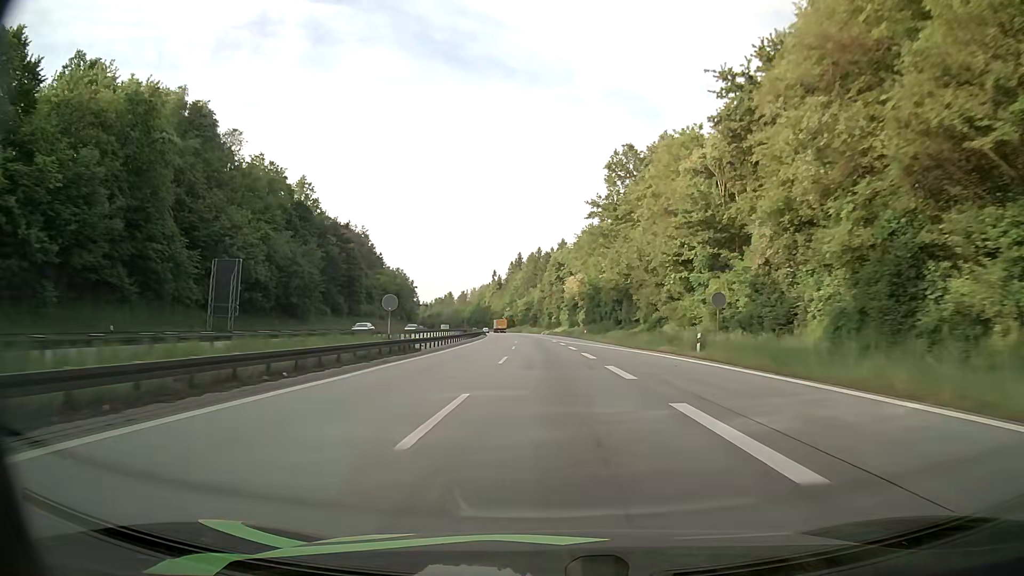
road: motorway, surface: asphalt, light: Day
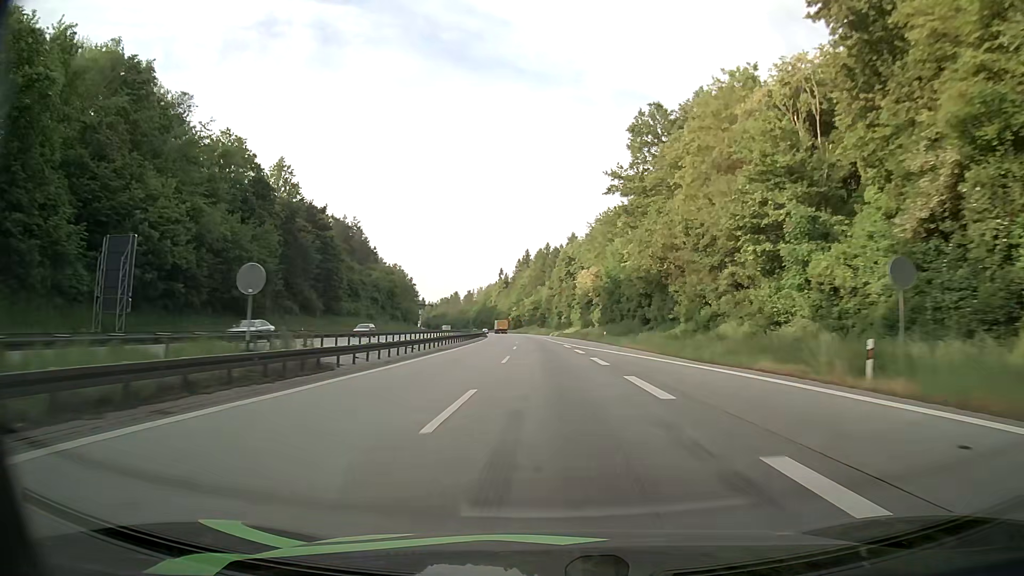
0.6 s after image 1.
(-0.1, +16.7) m; -1°
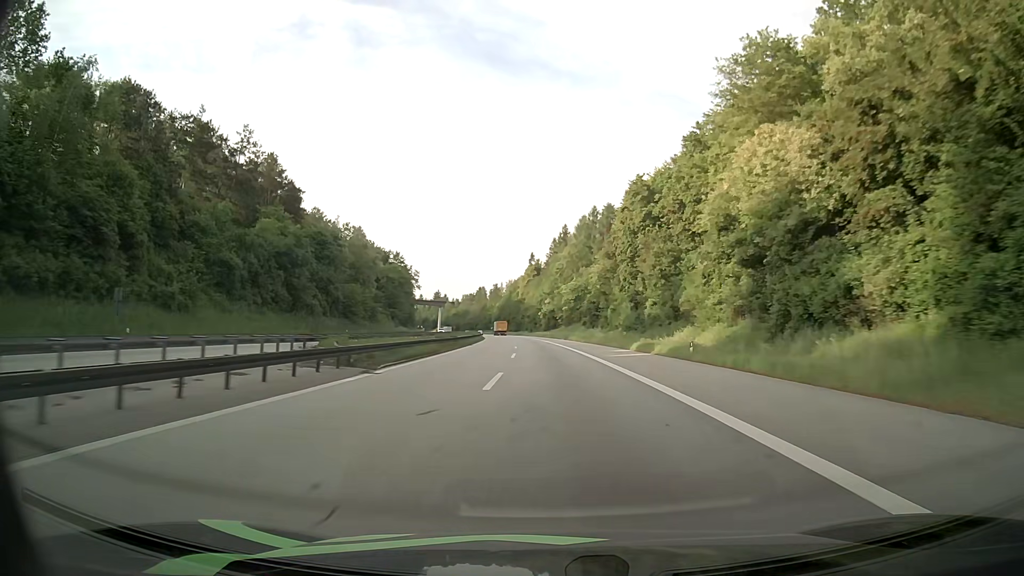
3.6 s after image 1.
(-2.3, +83.3) m; -3°
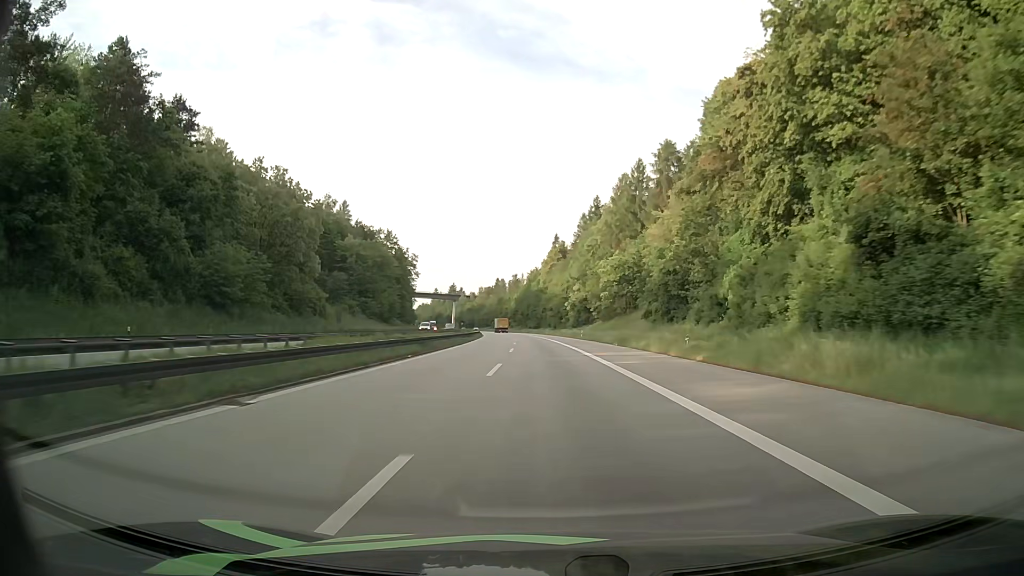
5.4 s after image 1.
(-0.9, +50.0) m; -2°
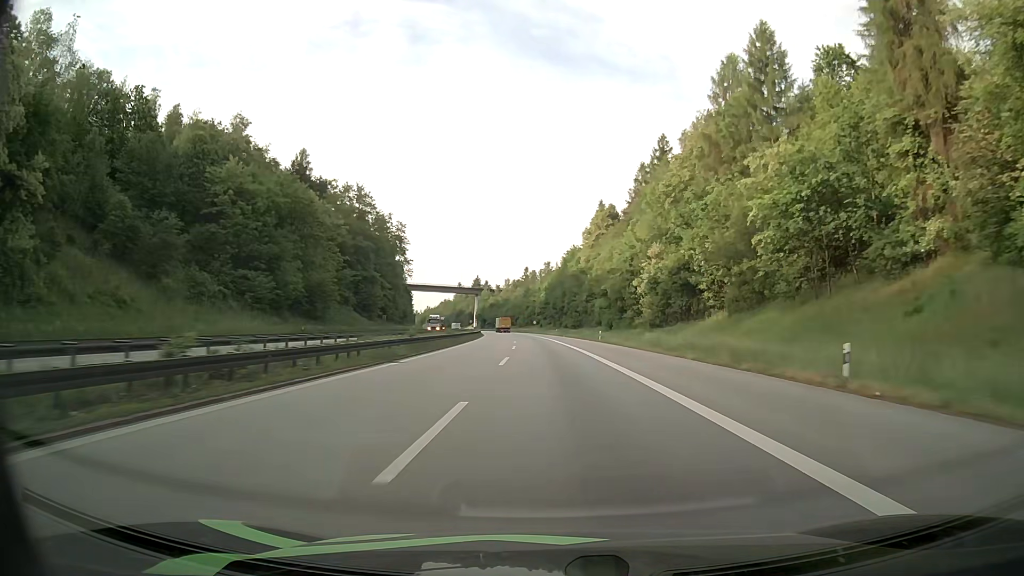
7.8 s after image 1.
(-1.9, +66.7) m; -3°
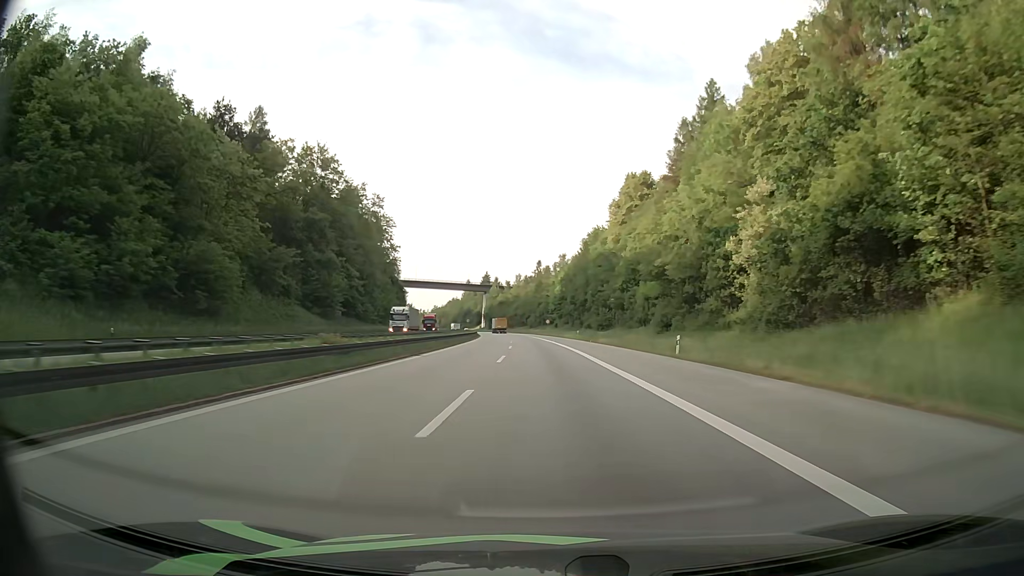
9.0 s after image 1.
(-0.4, +33.3) m; -1°
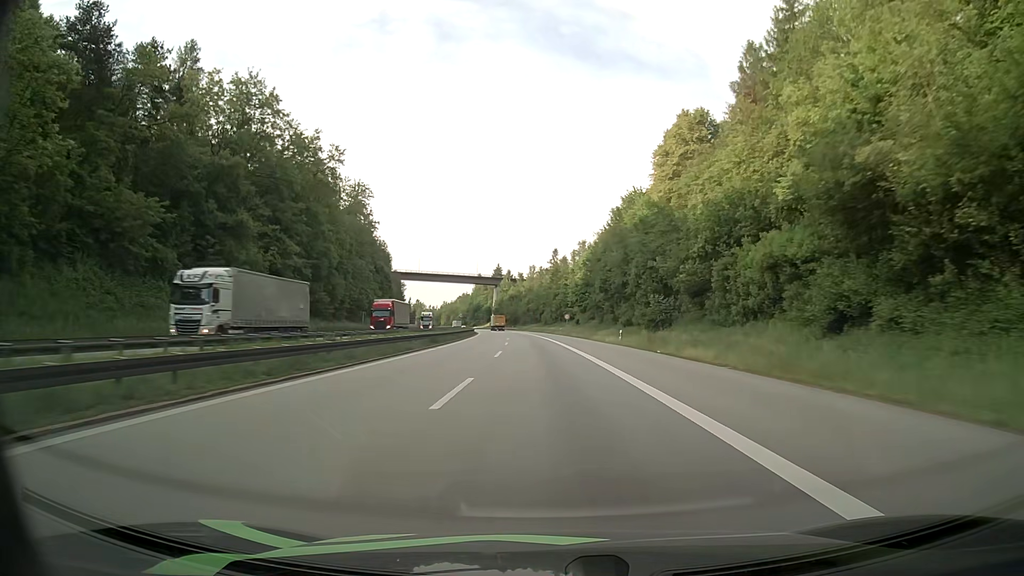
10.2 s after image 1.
(-0.4, +33.1) m; -1°
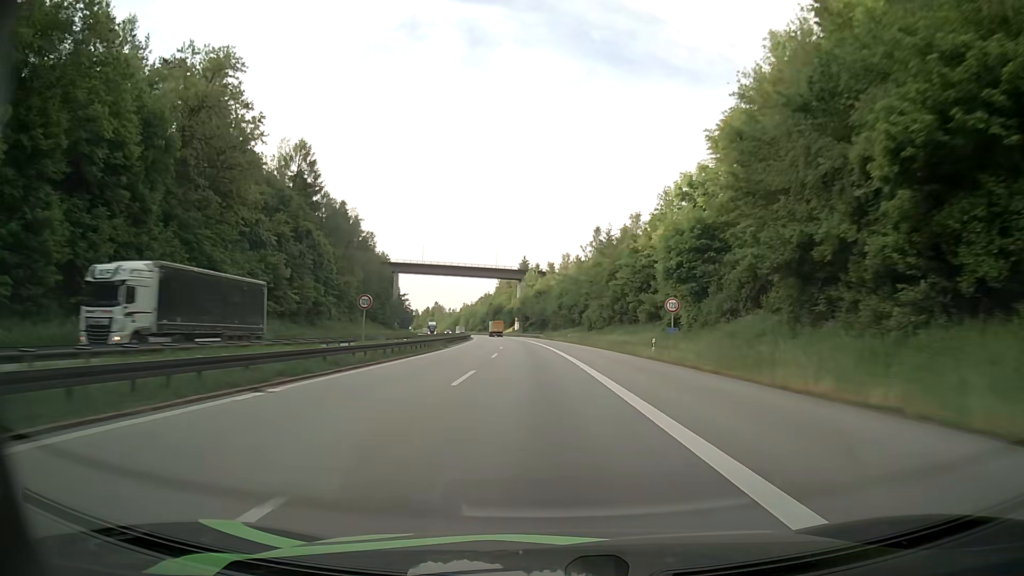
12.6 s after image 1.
(-1.9, +65.9) m; -3°
(0, +10) (0, +20) (0, +30) (-1, +40) (-1, +50) (-2, +60) (-2, +70) (-3, +80) (-3, +90) (-4, +100) m
